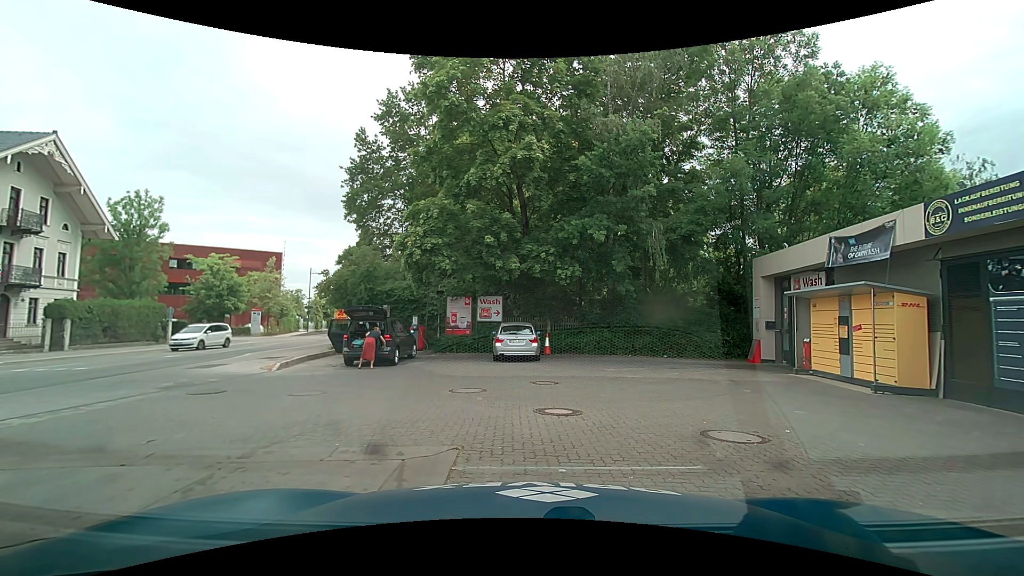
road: secondary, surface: asphalt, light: Day
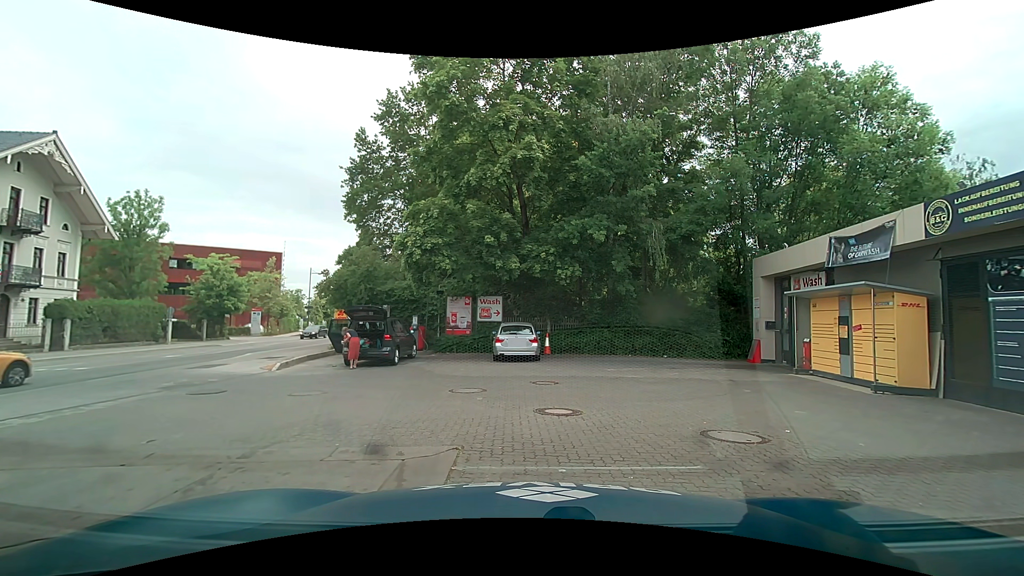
(0.0, 0.0) m; 0°
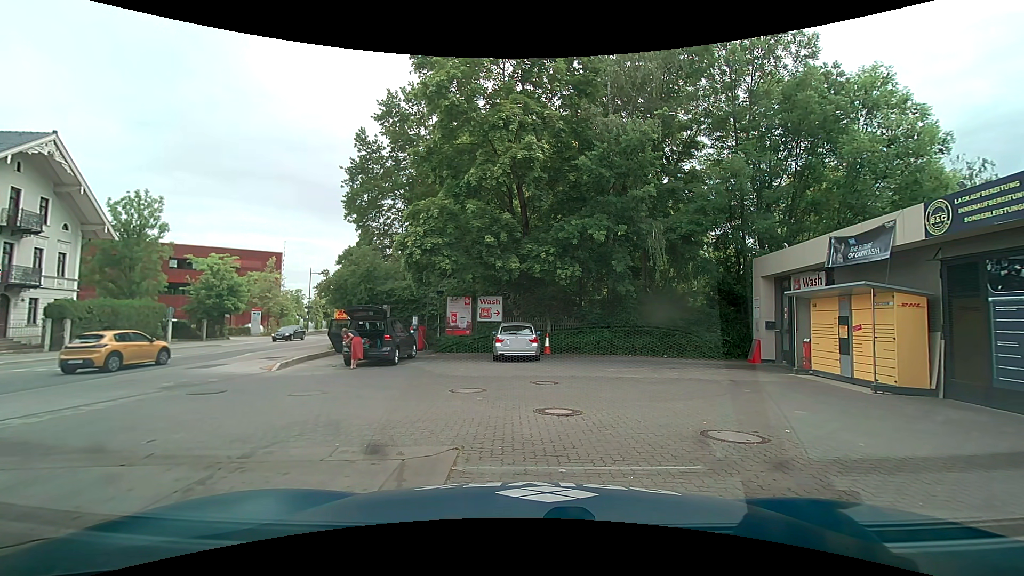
(0.0, 0.0) m; 0°
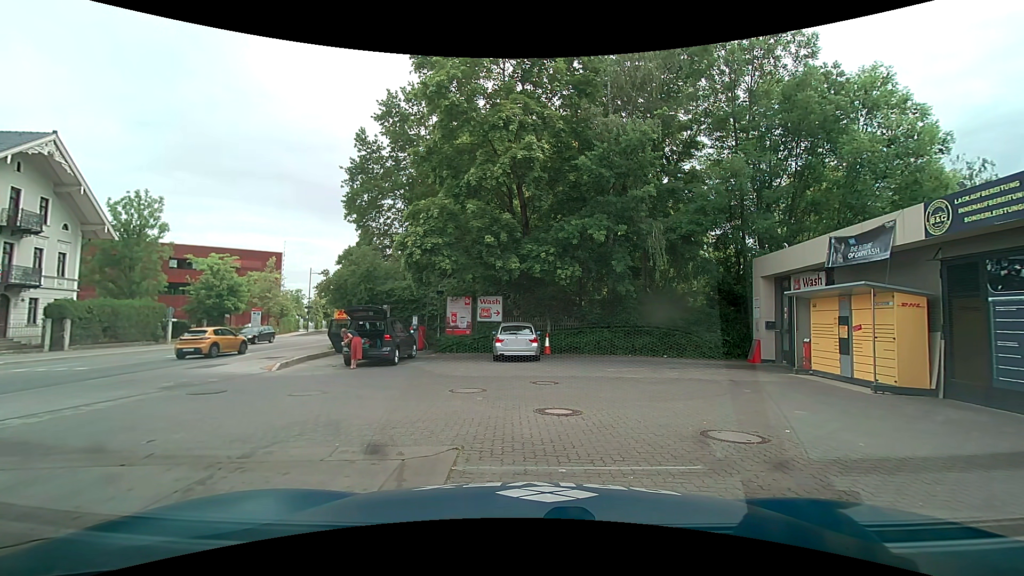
(0.0, 0.0) m; 0°
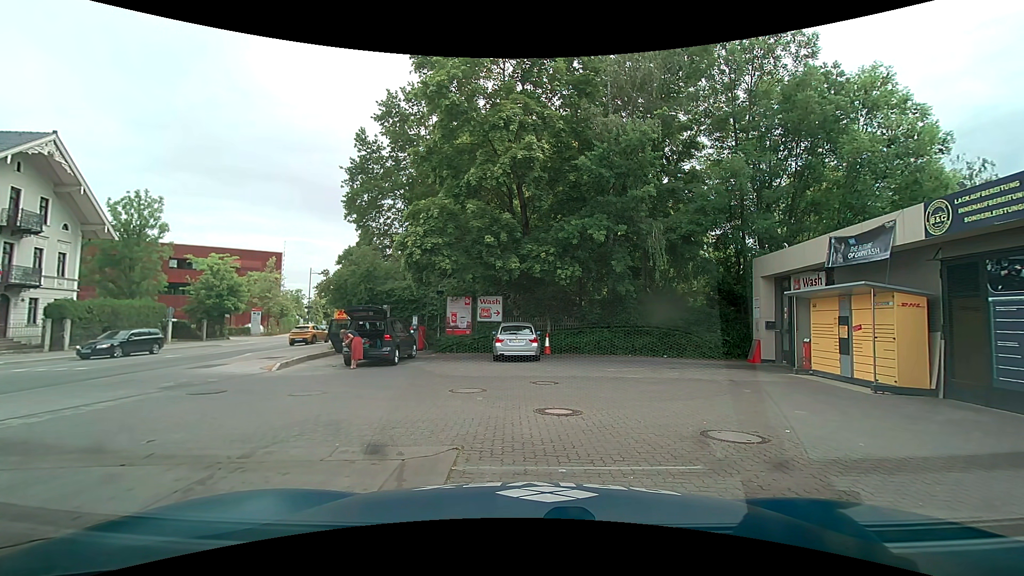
(0.0, 0.0) m; 0°
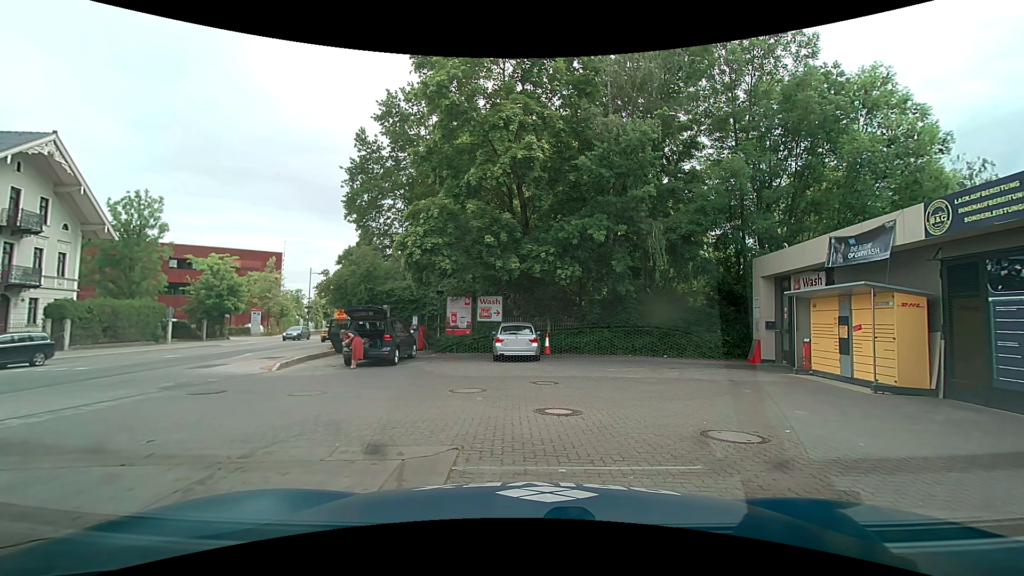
(0.0, 0.0) m; 0°
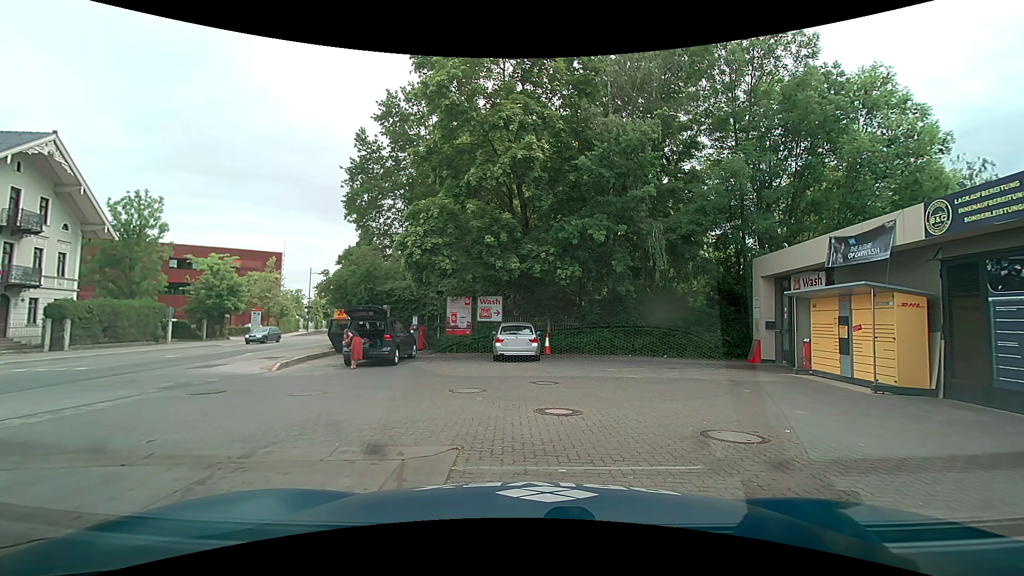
(0.0, 0.0) m; 0°
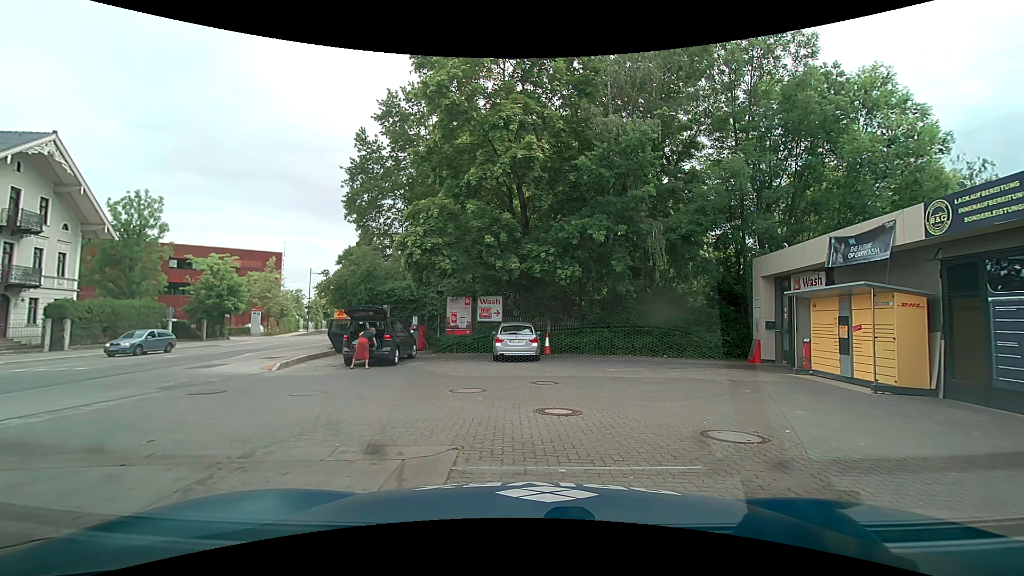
(0.0, 0.0) m; 0°
